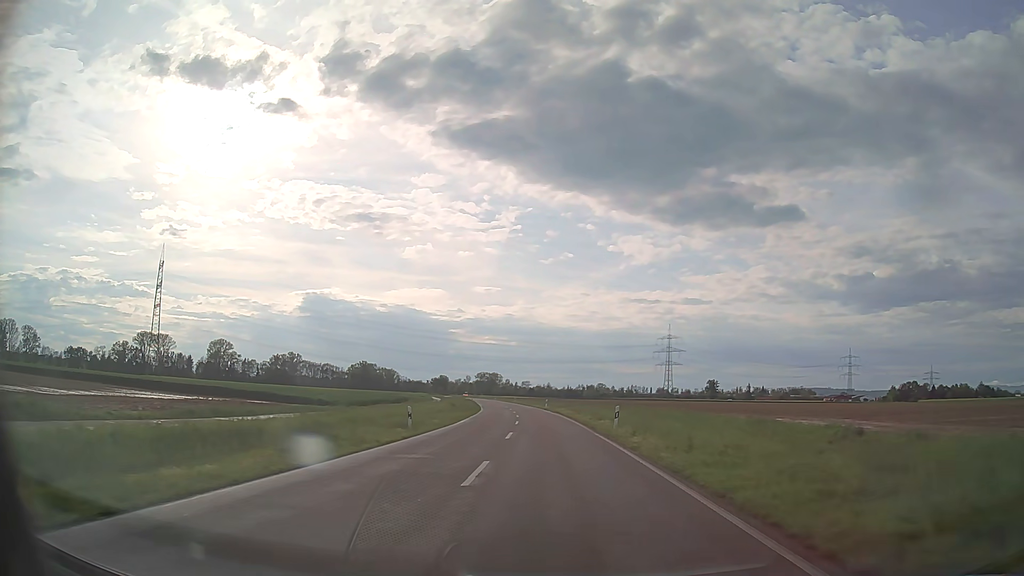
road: tertiary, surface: asphalt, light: Day
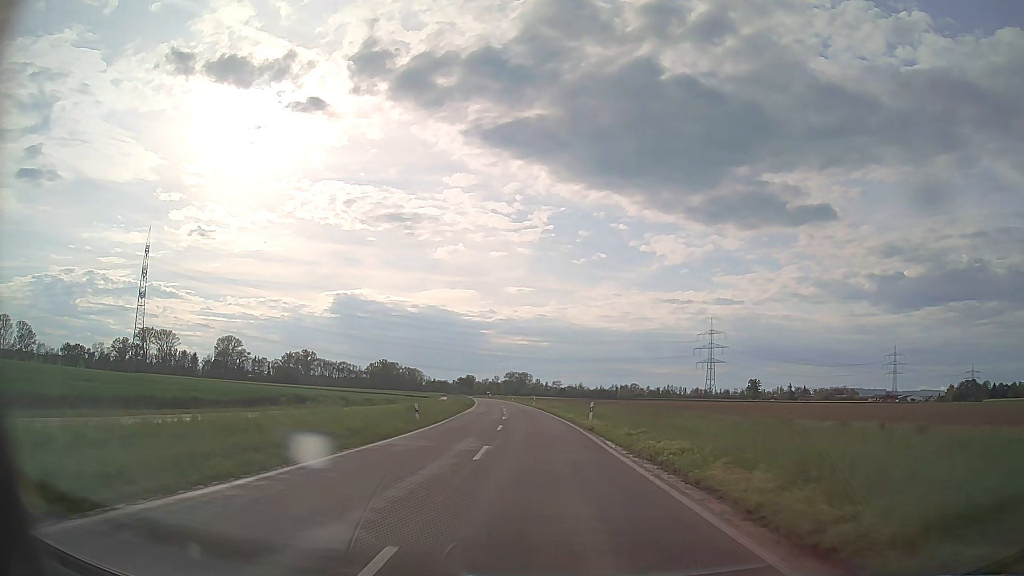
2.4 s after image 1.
(-1.0, +44.9) m; -2°
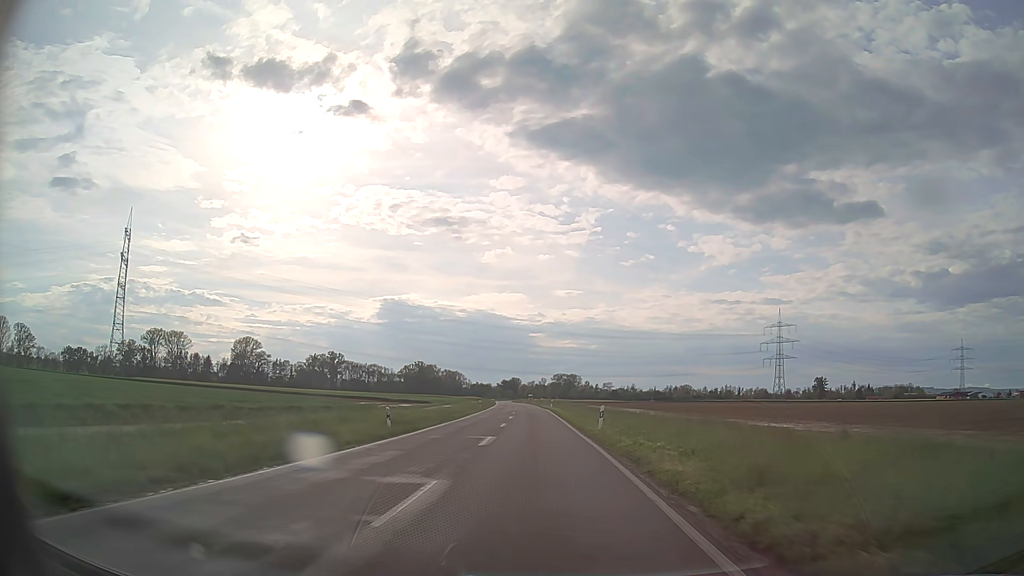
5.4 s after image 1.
(-2.4, +56.1) m; -4°
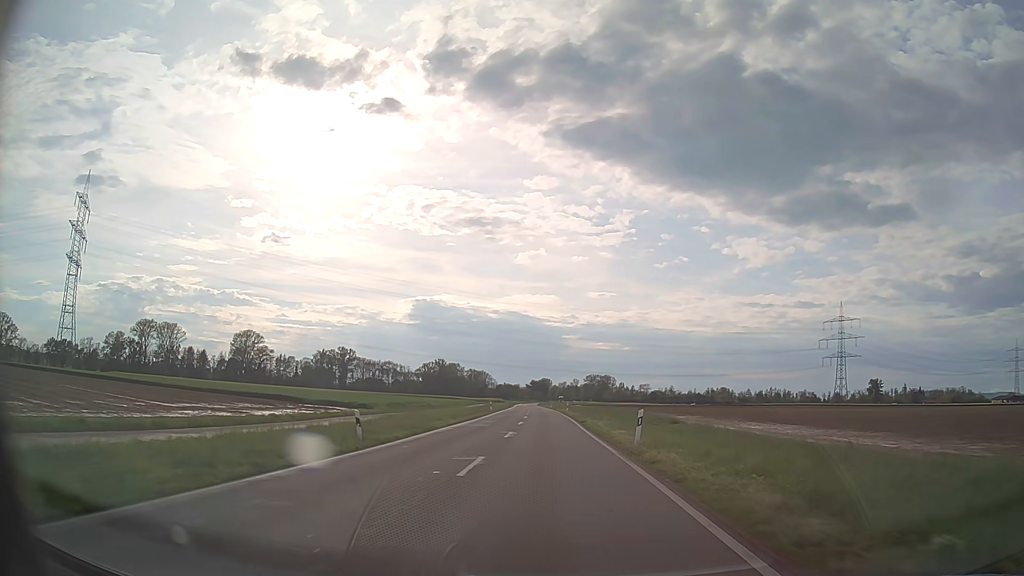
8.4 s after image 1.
(-1.7, +56.2) m; -3°
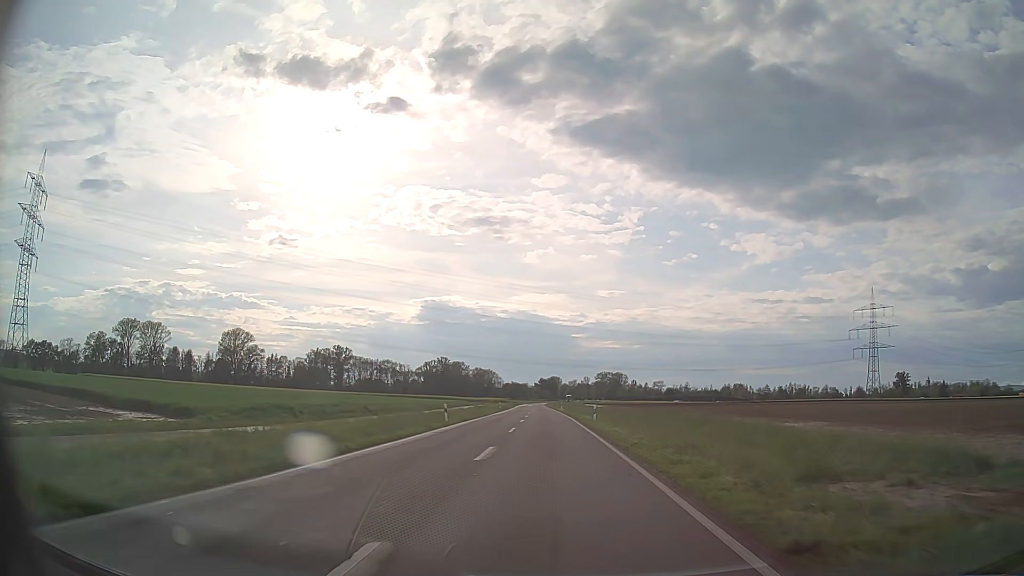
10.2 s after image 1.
(-0.1, +33.7) m; -1°
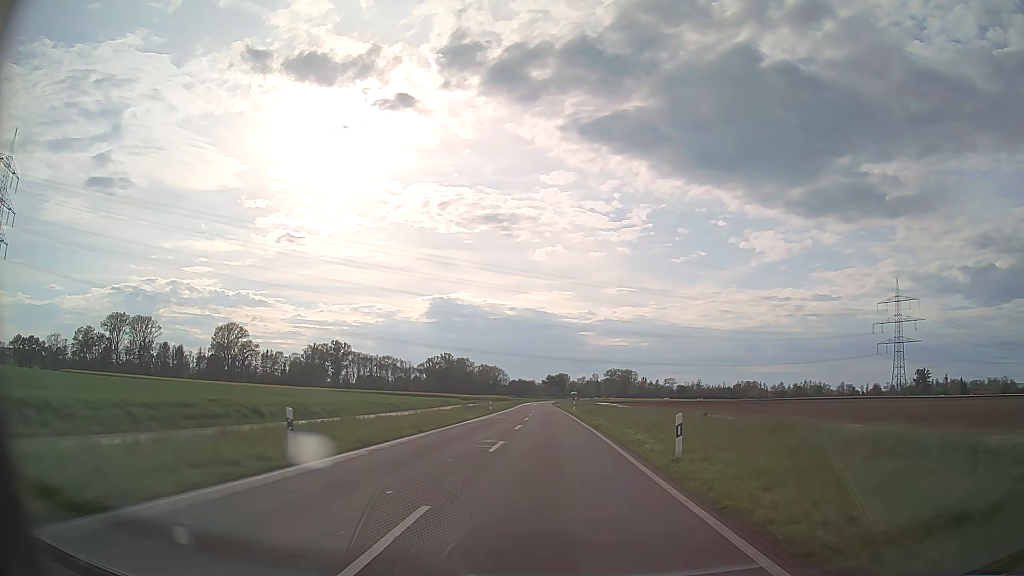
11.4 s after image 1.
(-0.1, +22.3) m; -1°
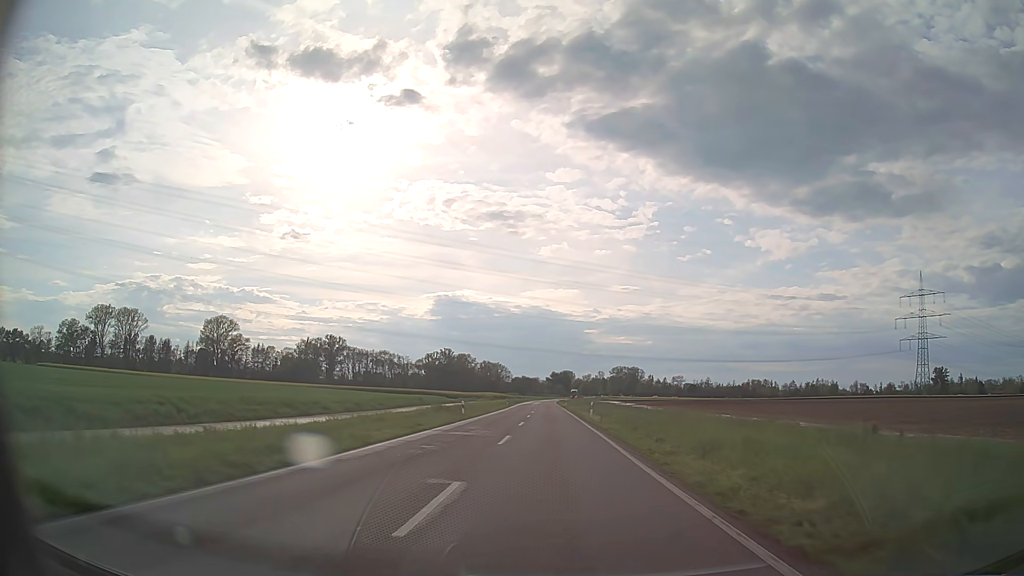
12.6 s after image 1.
(-0.1, +22.2) m; -1°
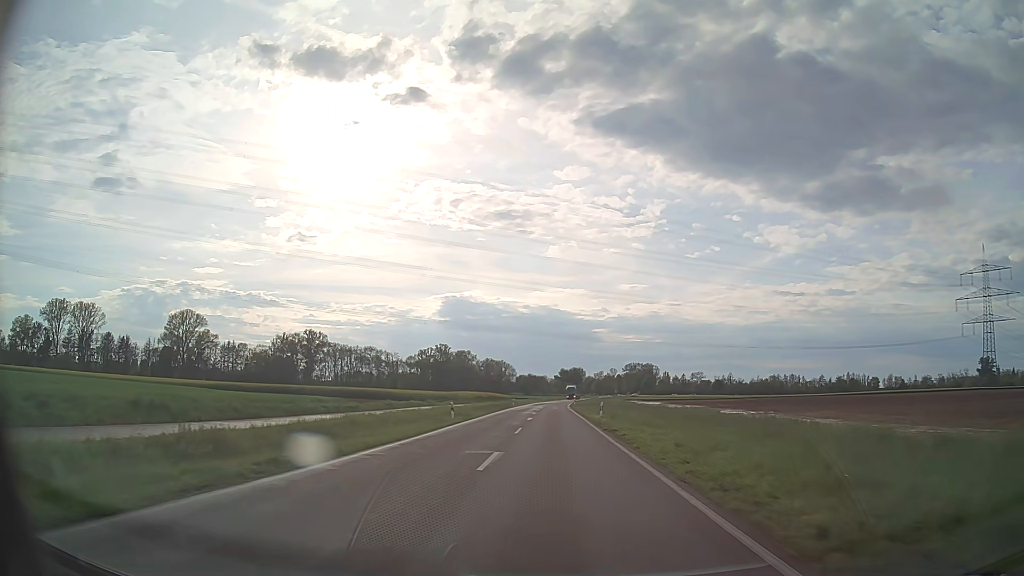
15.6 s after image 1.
(-0.2, +55.2) m; -1°
(0, +10) (0, +20) (0, +30) (0, +40) (0, +50) (0, +60) (0, +70) (0, +80) (0, +90) (+1, +100) m
